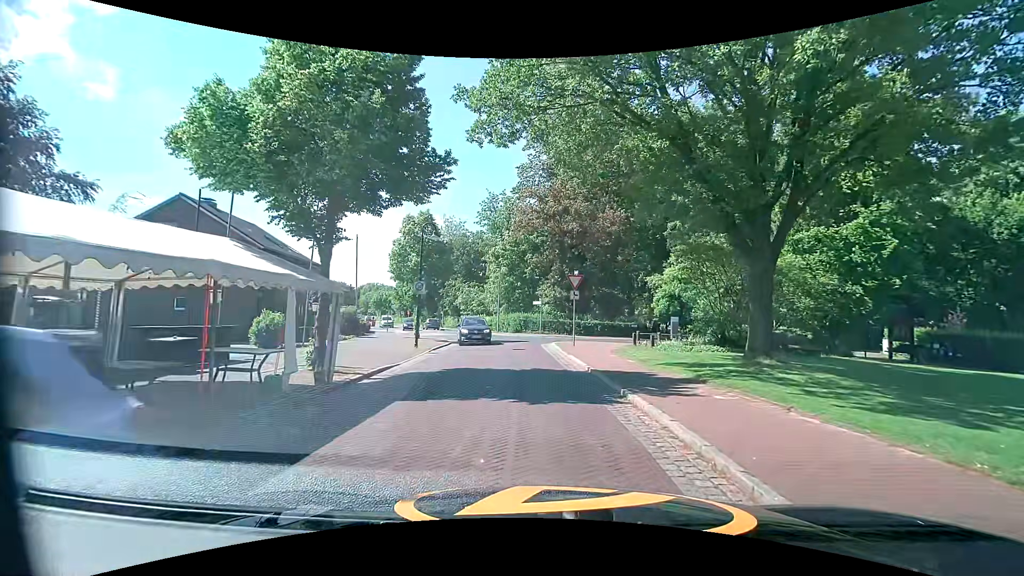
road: residential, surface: paving_stones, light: Day
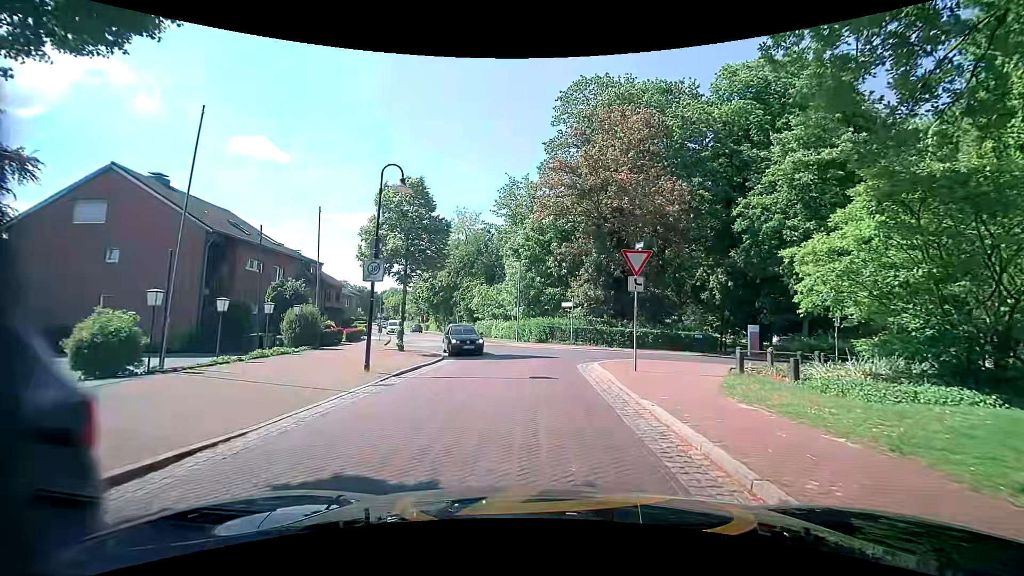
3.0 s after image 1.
(0.0, +9.5) m; -1°
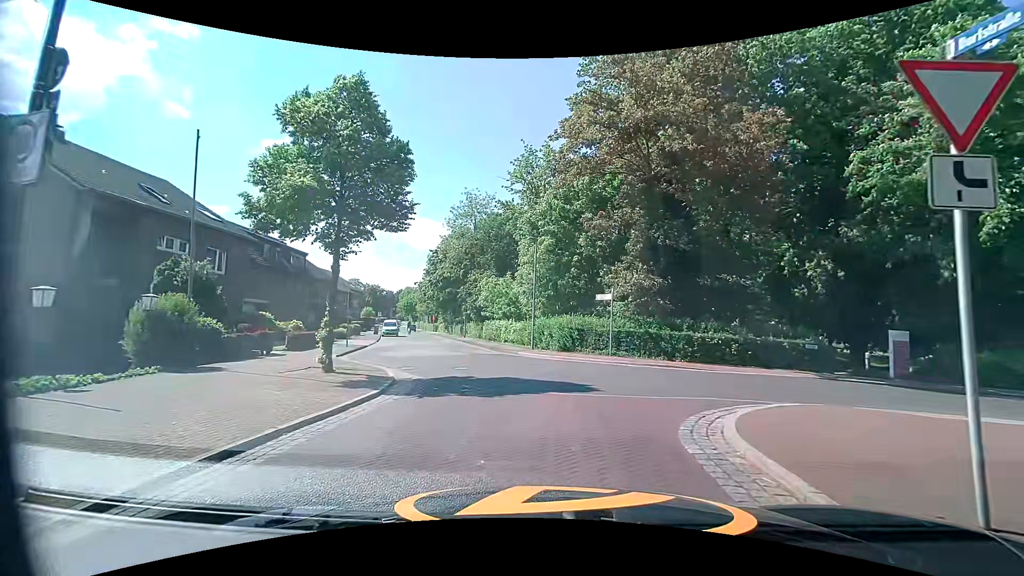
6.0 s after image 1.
(-0.5, +10.0) m; -4°
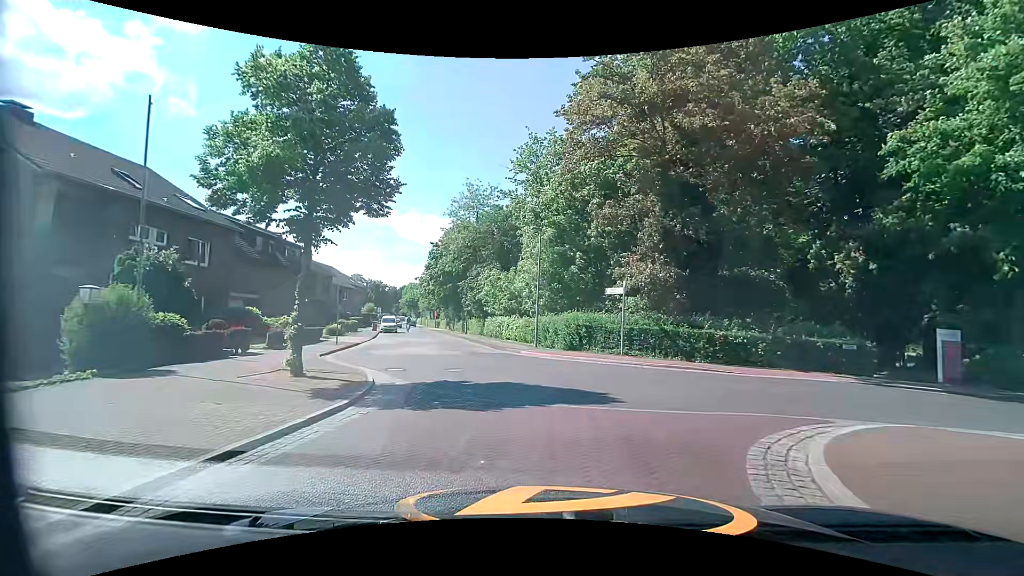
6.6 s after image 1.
(0.0, +1.9) m; -1°
